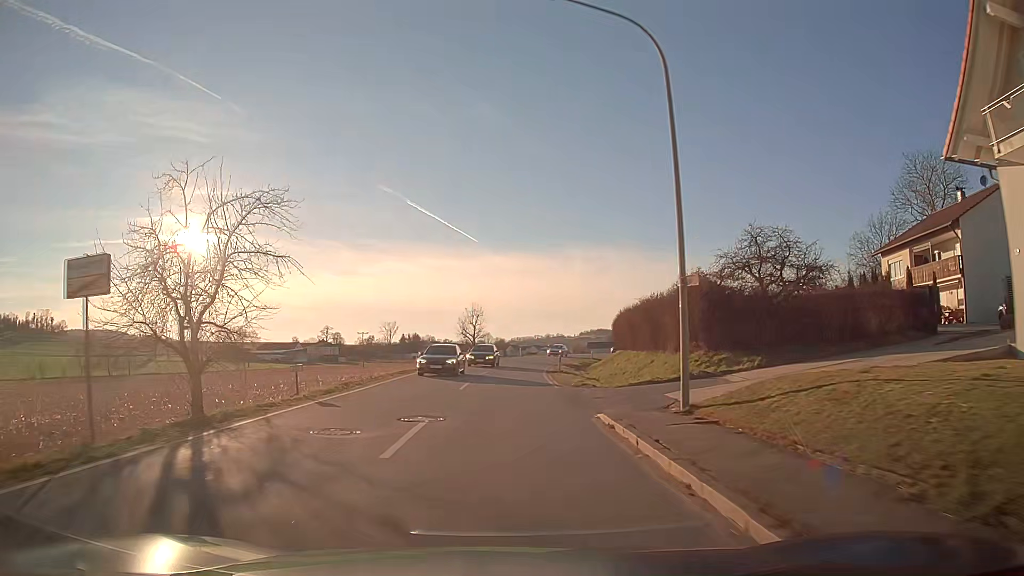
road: secondary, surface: asphalt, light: Day
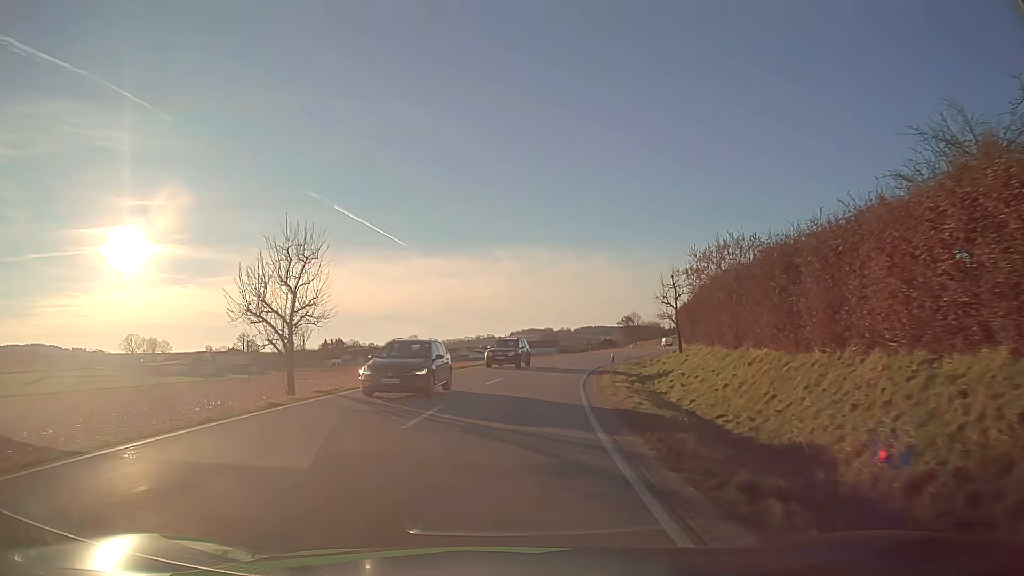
(+1.6, +46.3) m; +6°
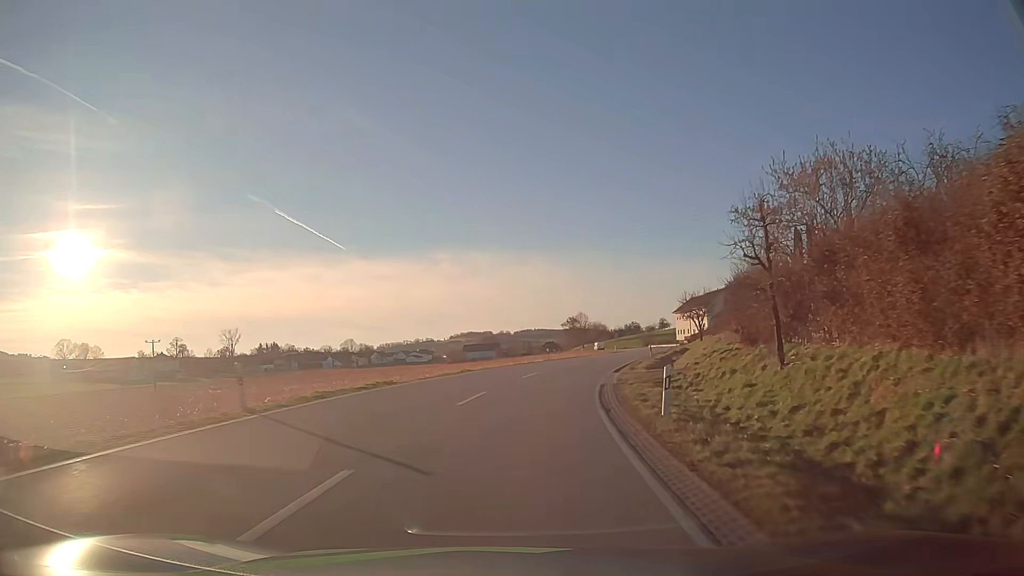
(+0.8, +19.4) m; +5°
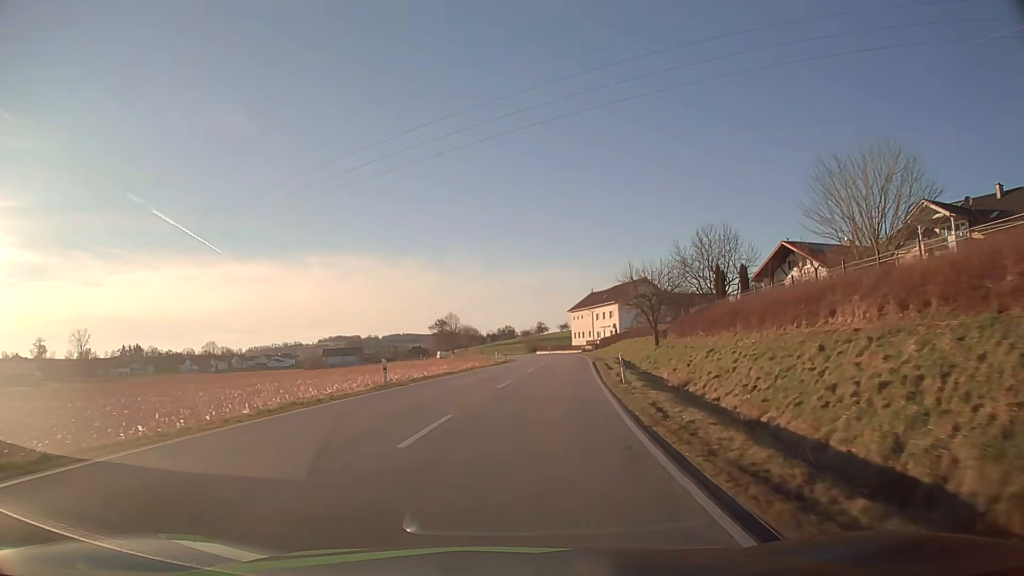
(+2.7, +29.9) m; +11°
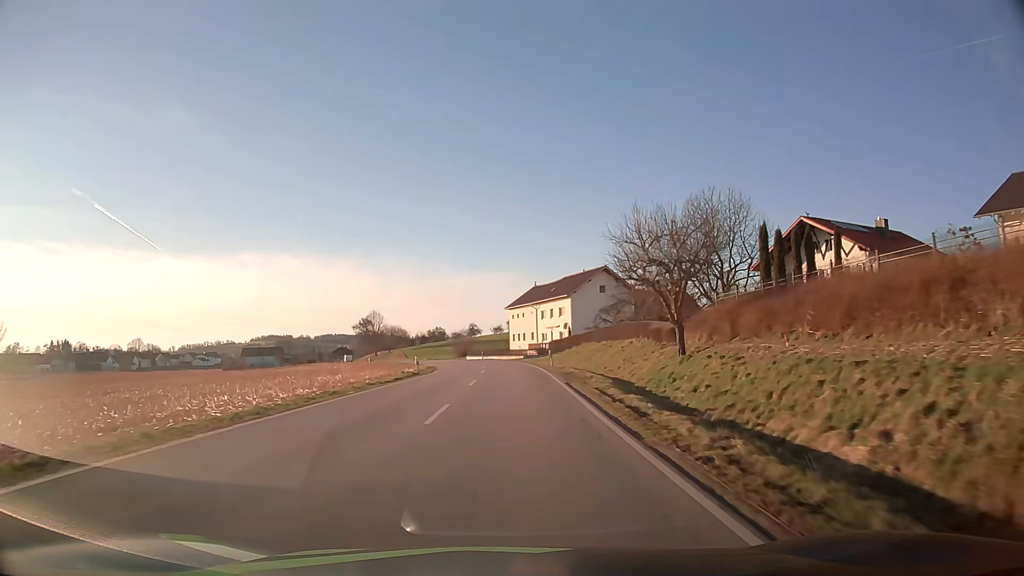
(+1.2, +20.7) m; +6°
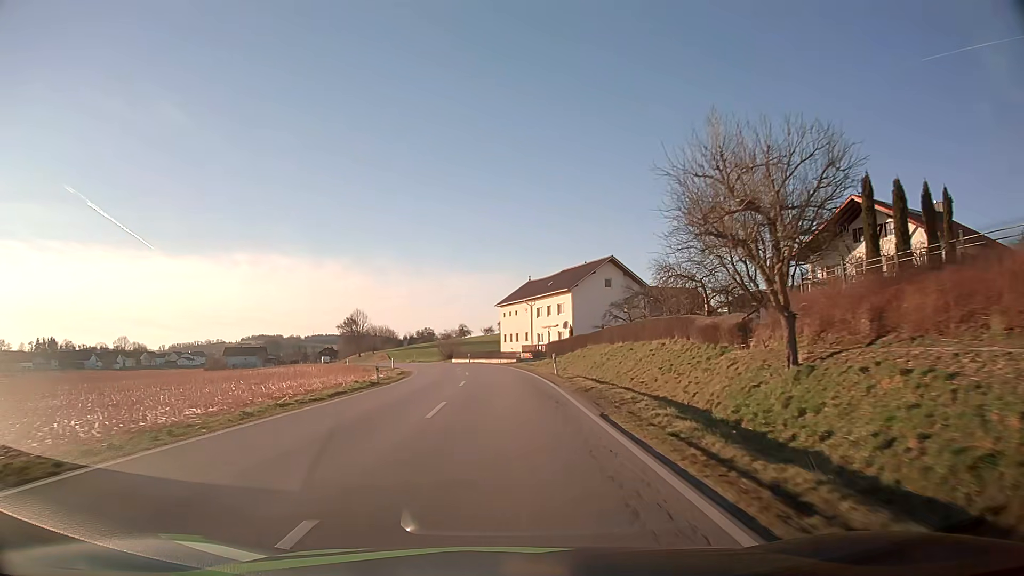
(+0.1, +10.7) m; +1°
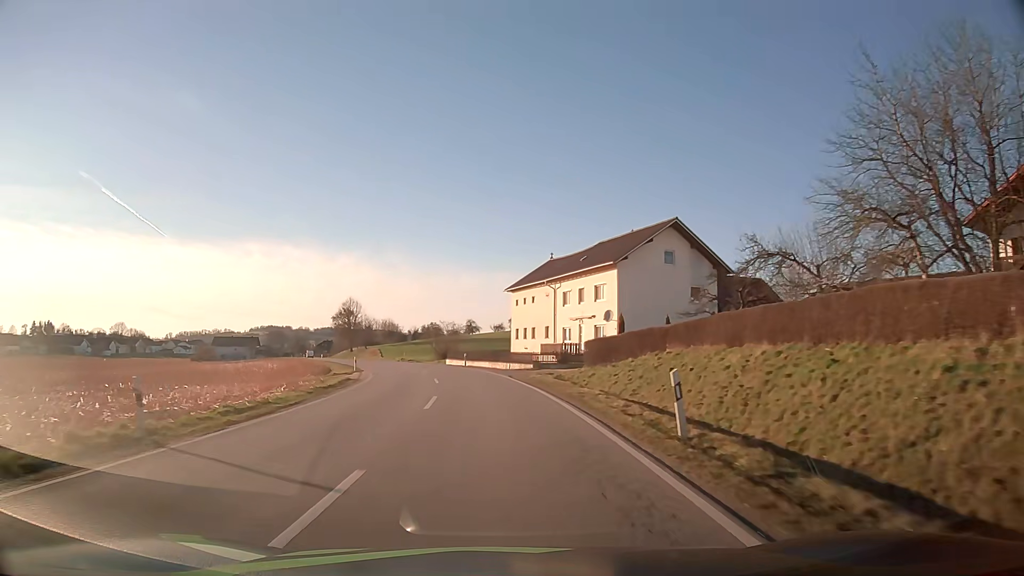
(0.0, +21.8) m; -1°
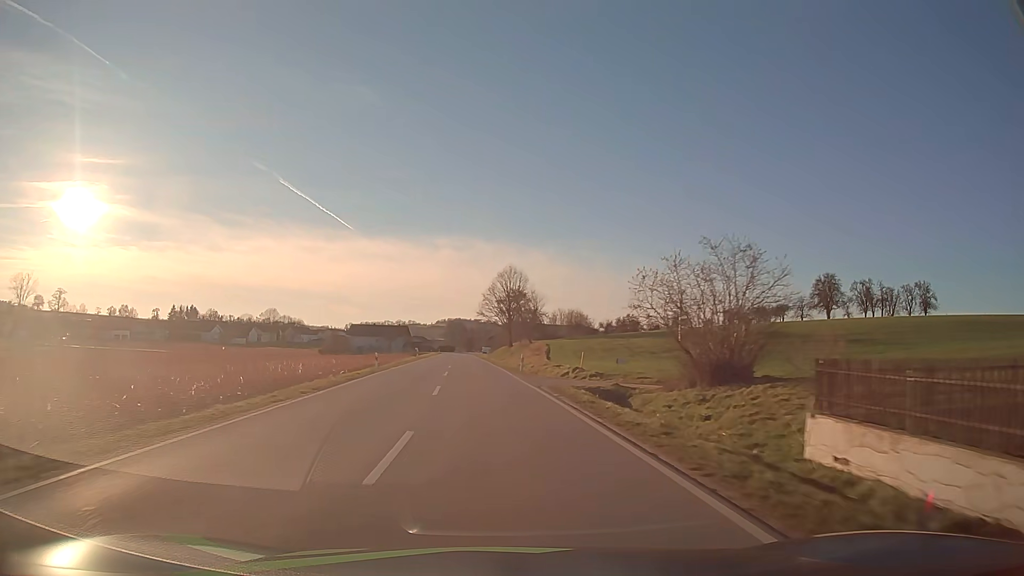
(-7.2, +56.4) m; -16°
(0, +10) (-1, +20) (-1, +30) (-2, +40) (-3, +50) (-3, +60) (-4, +70) (-5, +80) (-6, +90) (-6, +100) m
